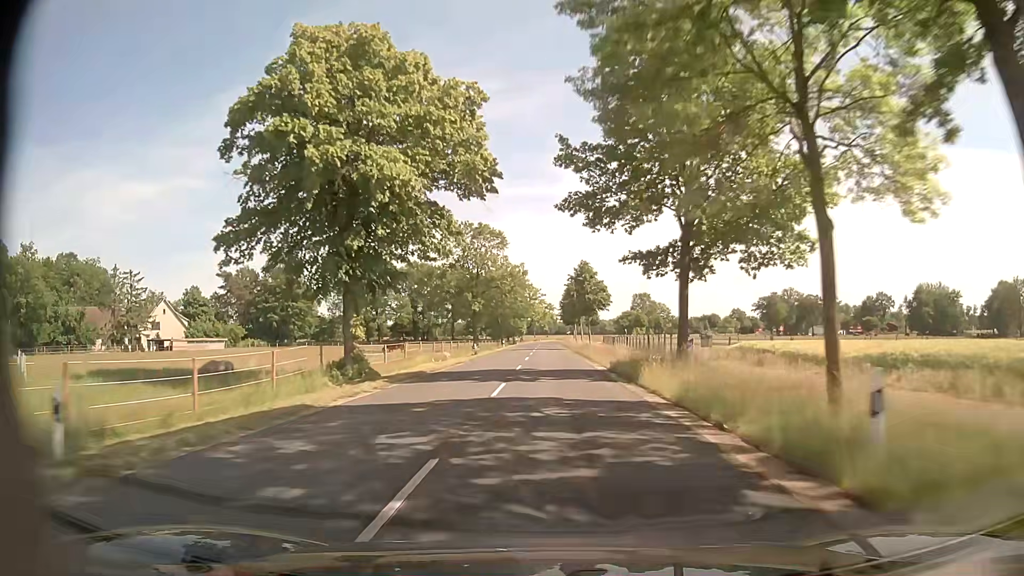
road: secondary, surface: asphalt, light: Day
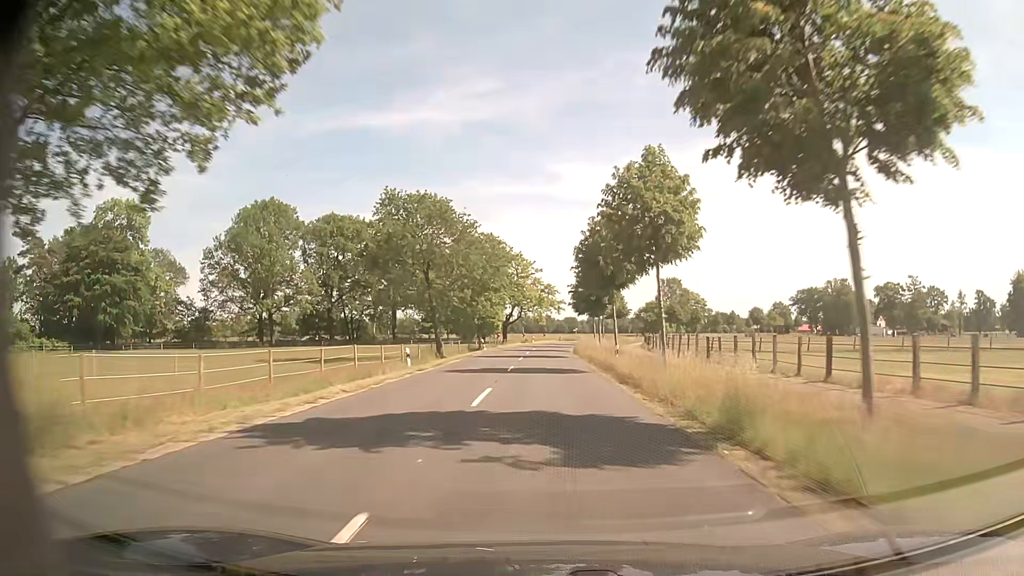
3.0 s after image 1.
(+0.3, +62.5) m; 0°
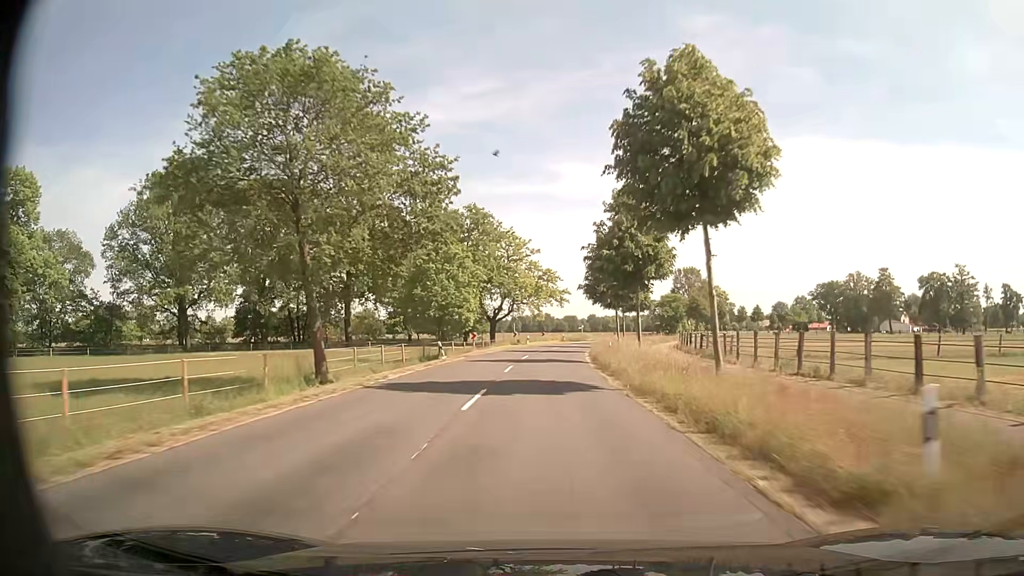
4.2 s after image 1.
(0.0, +24.9) m; 0°
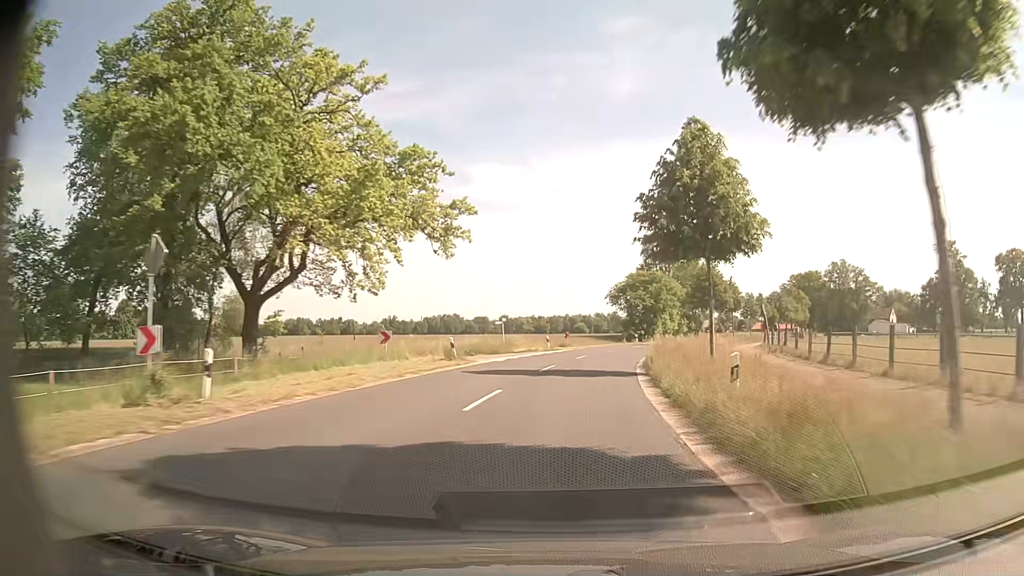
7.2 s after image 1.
(+2.4, +60.1) m; +8°
(0, +10) (+1, +20) (+2, +30) (+4, +40) (+6, +49) (+9, +59) (+12, +69) (+16, +78) (+20, +87) (+24, +96) m
